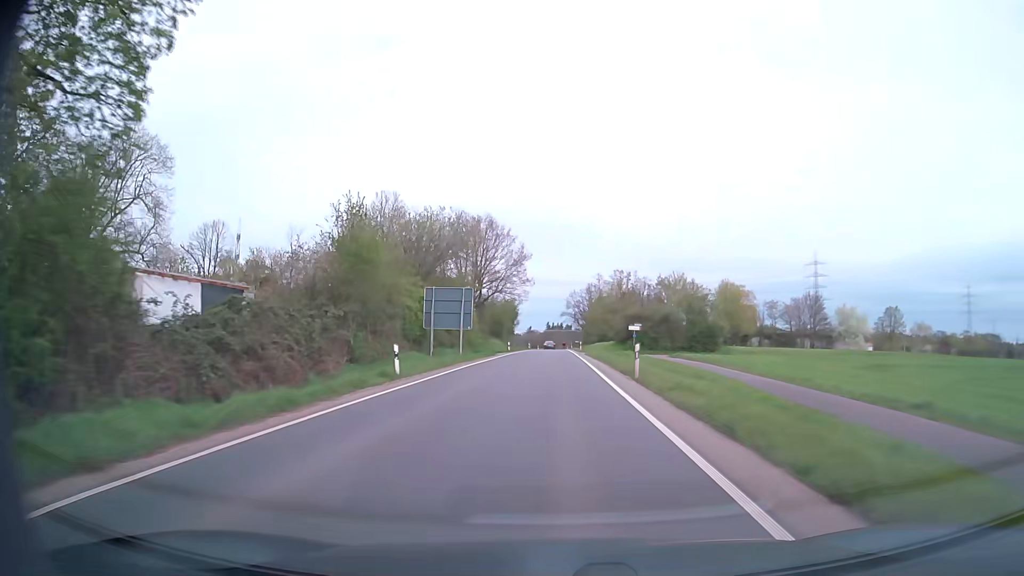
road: secondary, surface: asphalt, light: Day
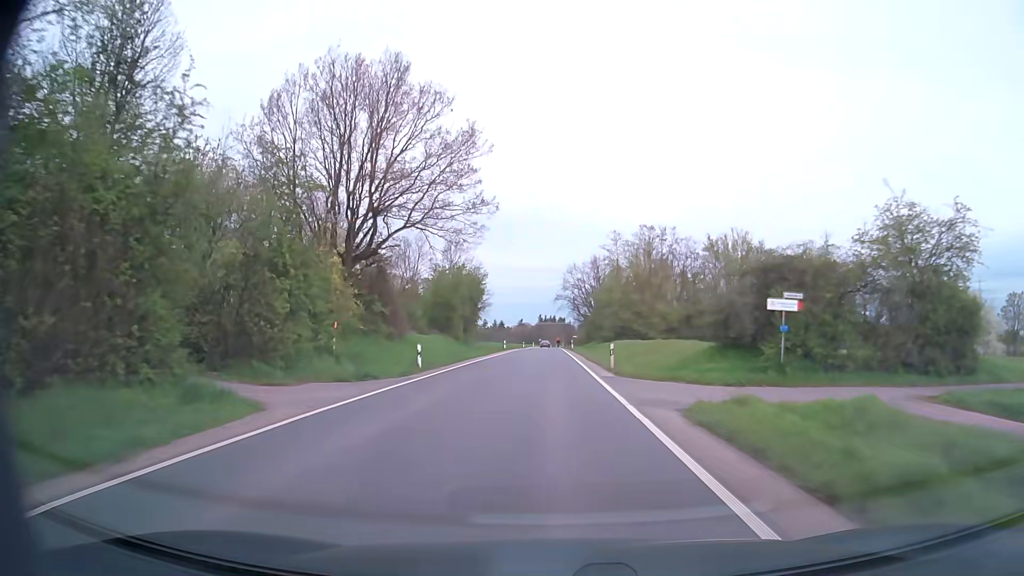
(0.0, +44.5) m; 0°
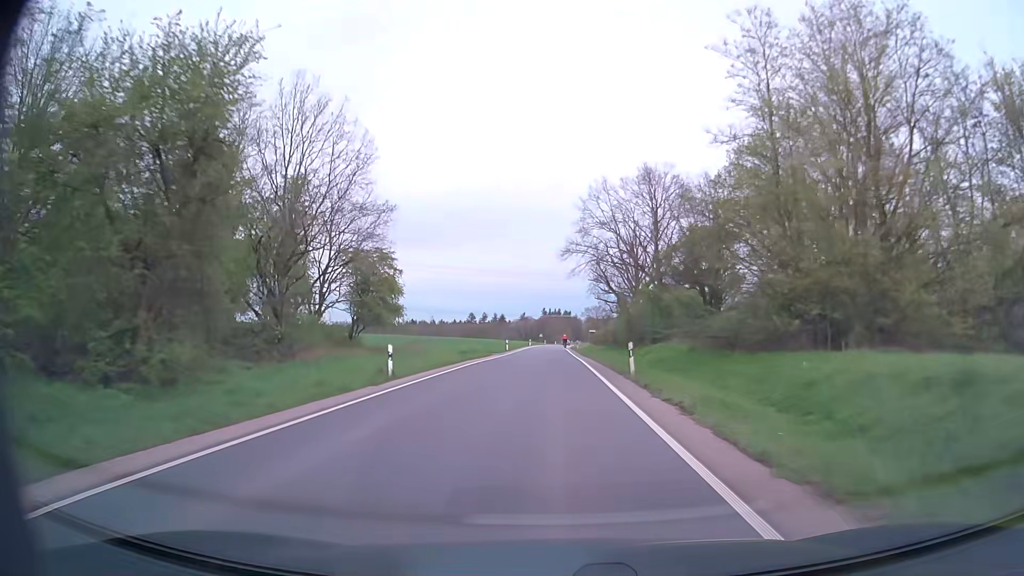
(-0.3, +54.1) m; 0°
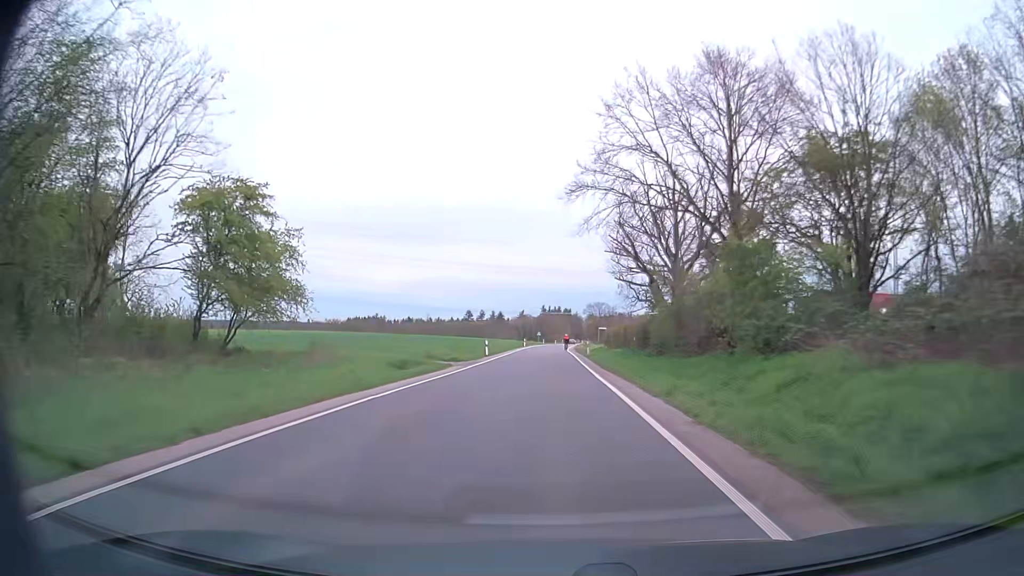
(0.0, +21.3) m; 0°
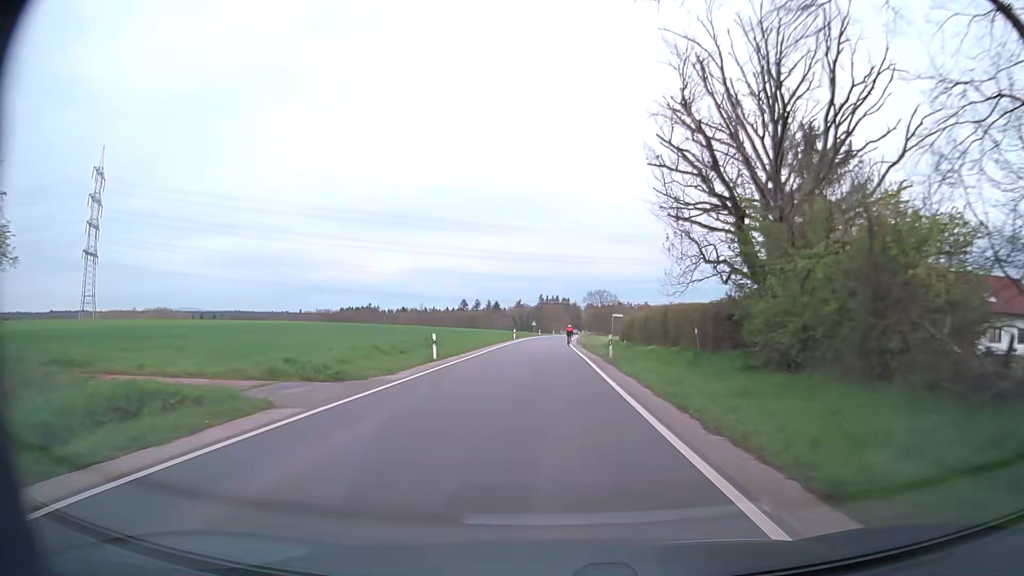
(0.0, +20.8) m; 0°
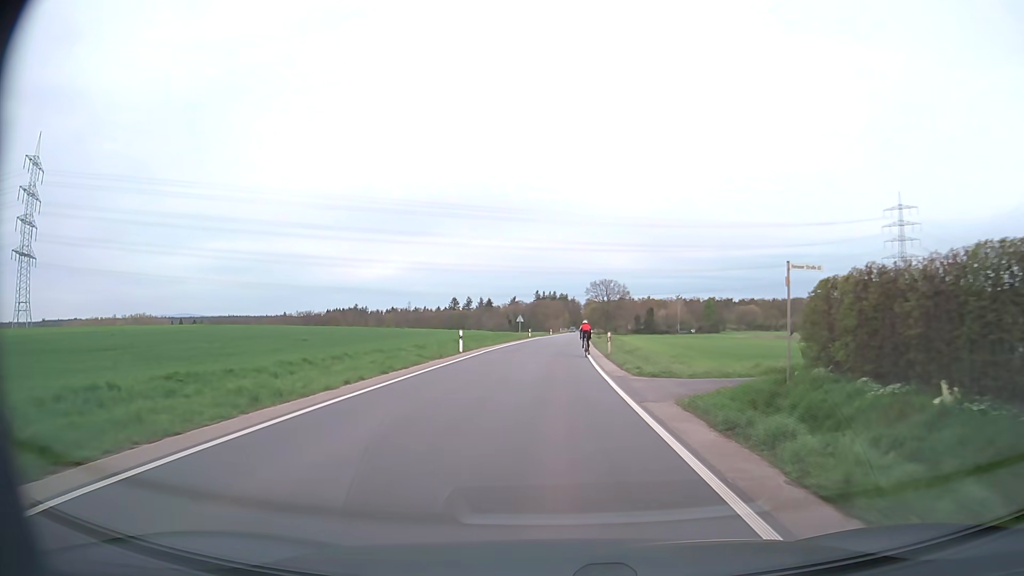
(+0.1, +43.3) m; +1°
